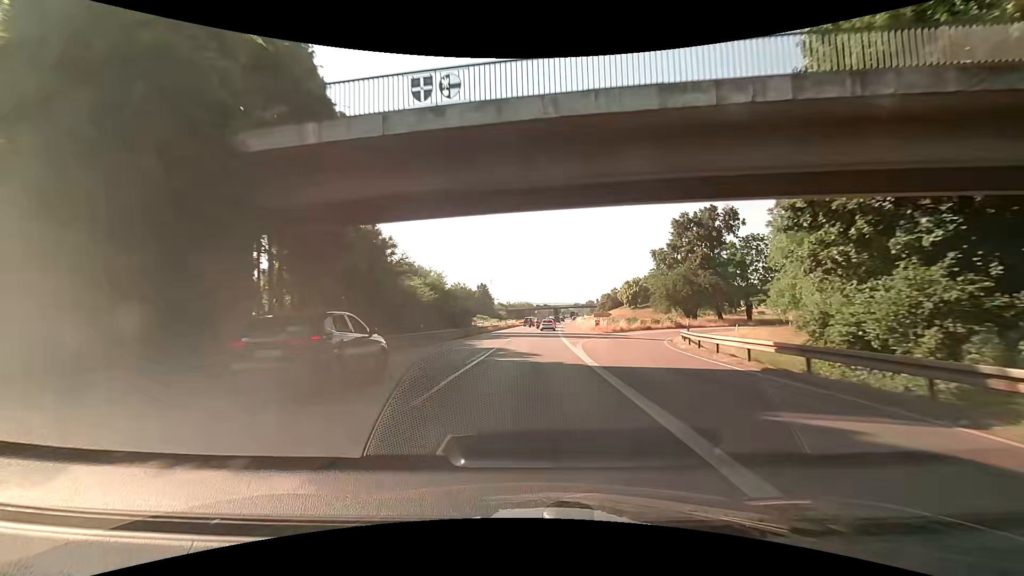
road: trunk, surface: asphalt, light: Day
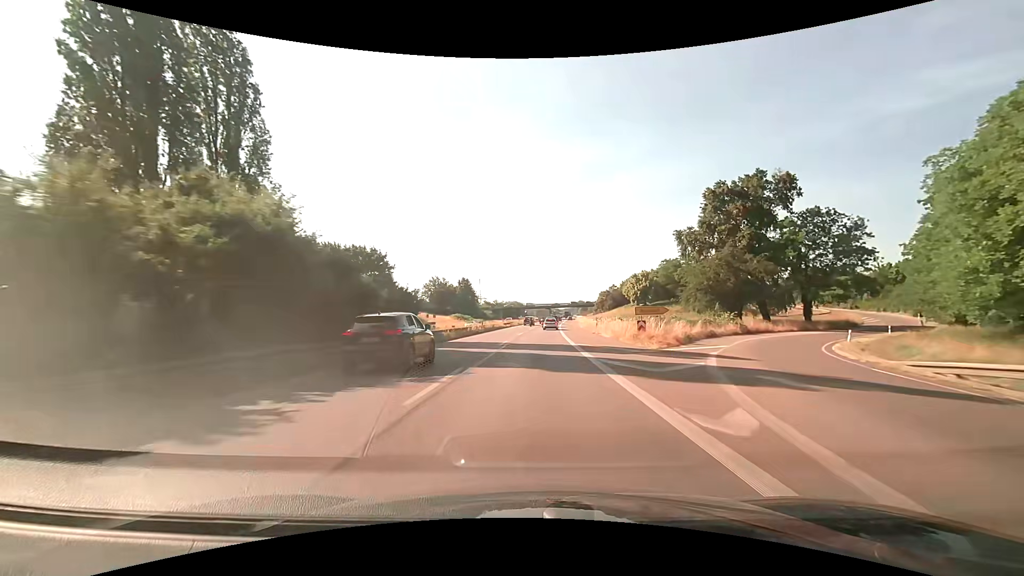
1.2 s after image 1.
(+0.3, +26.3) m; +2°
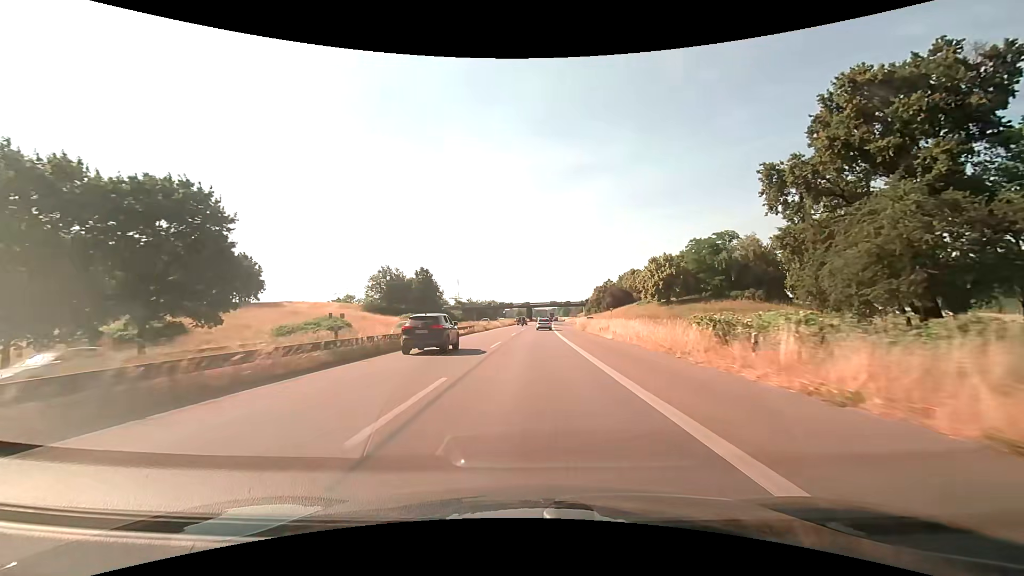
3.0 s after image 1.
(+0.7, +39.3) m; +2°
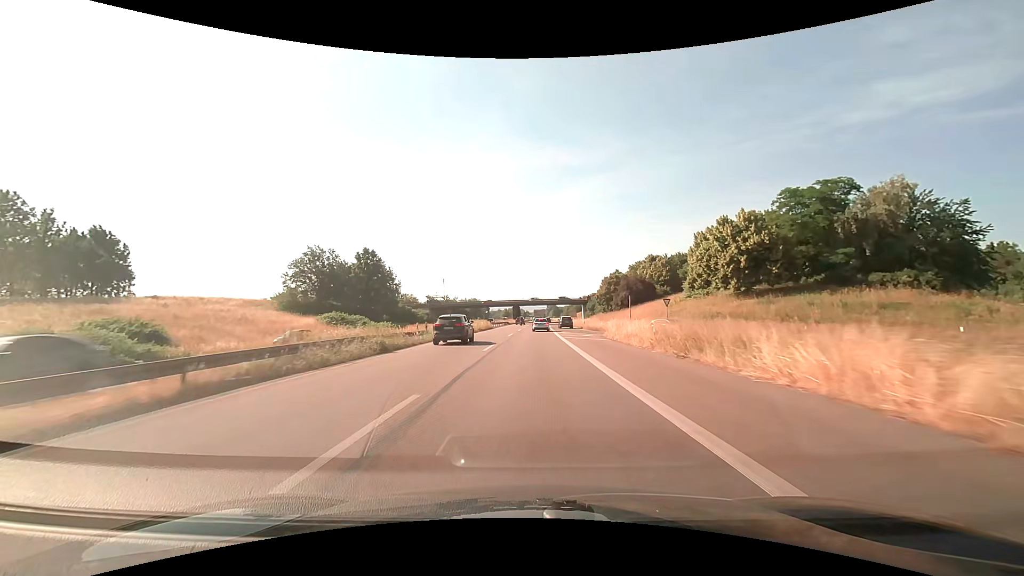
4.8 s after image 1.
(+0.5, +39.2) m; +1°
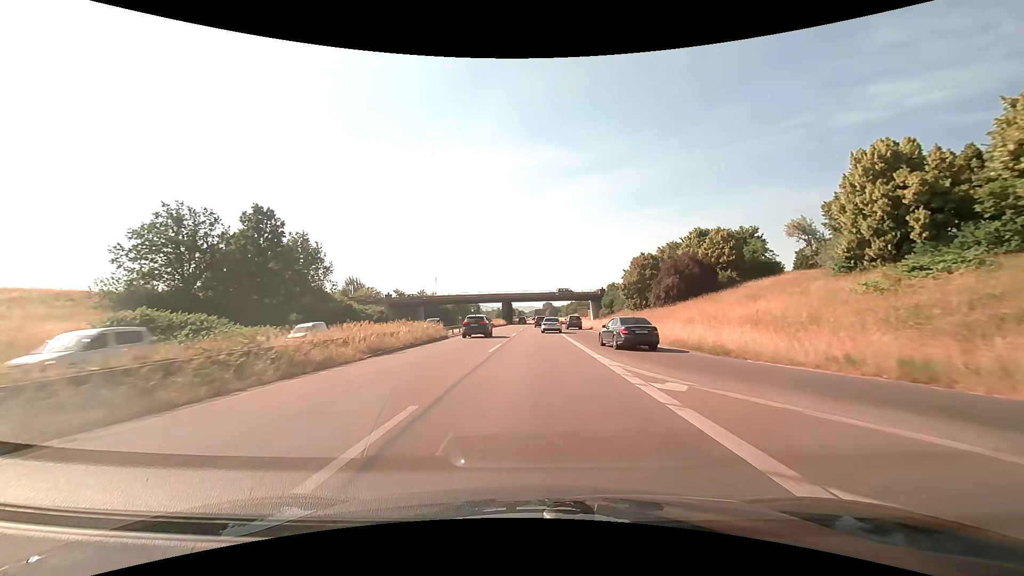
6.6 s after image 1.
(+0.2, +37.8) m; 0°
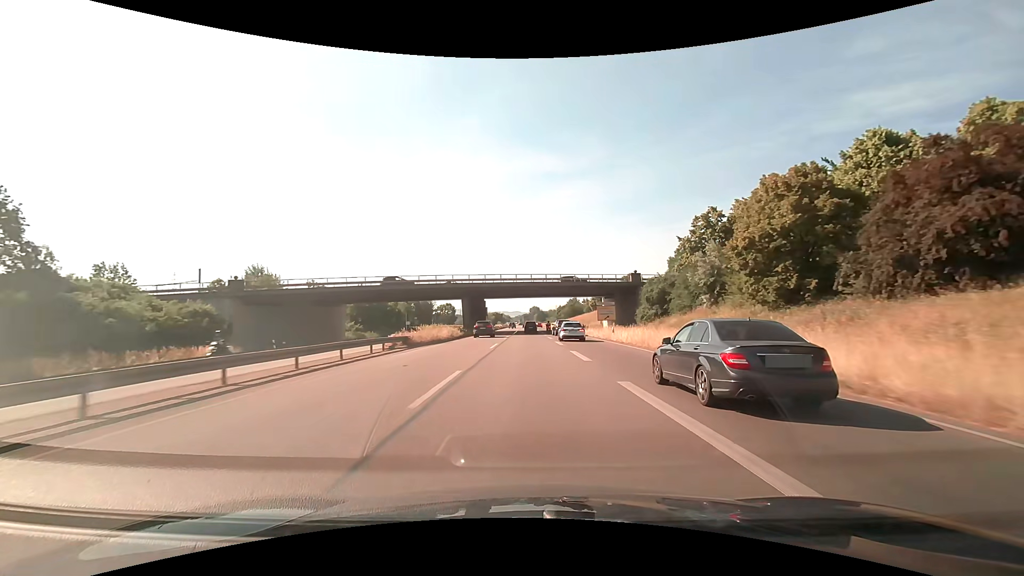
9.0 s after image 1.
(+0.8, +49.0) m; +2°
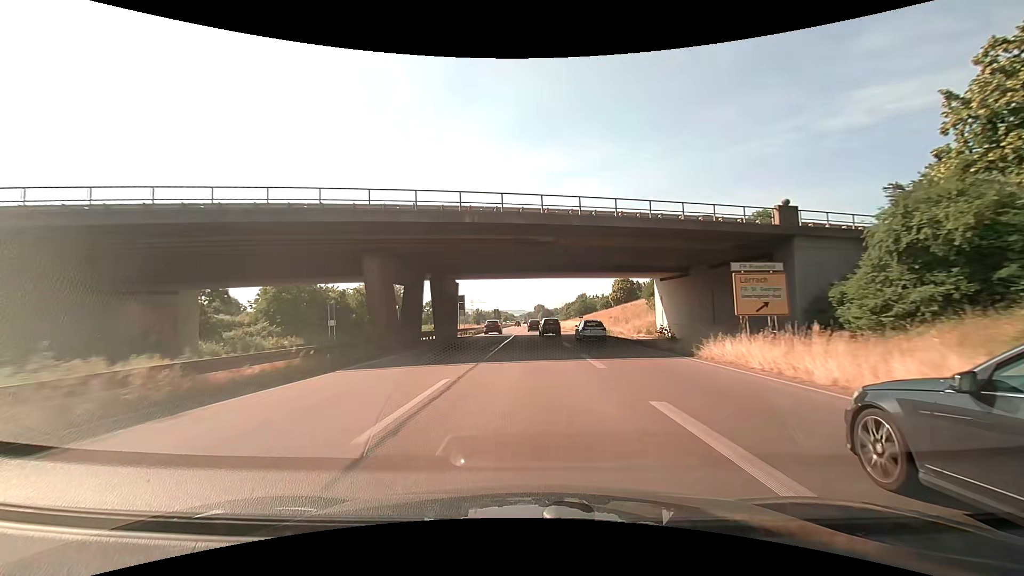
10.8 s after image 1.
(-0.2, +39.3) m; 0°
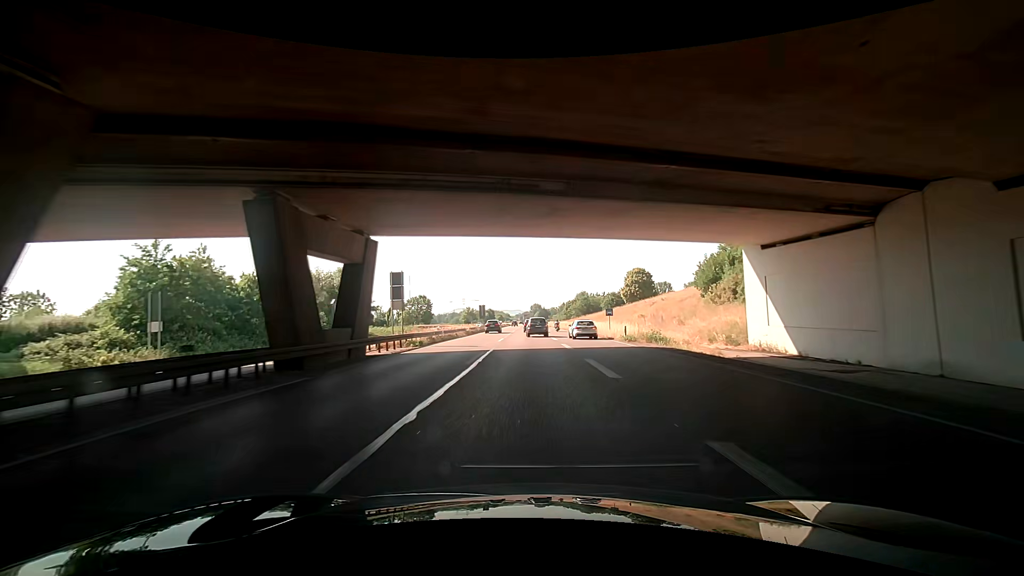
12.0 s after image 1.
(+0.1, +26.7) m; 0°
(0, +10) (-1, +20) (-1, +30) (-1, +40) (-1, +50) (-1, +60) (-1, +70) (-1, +80) (-1, +90) (-1, +100) m
